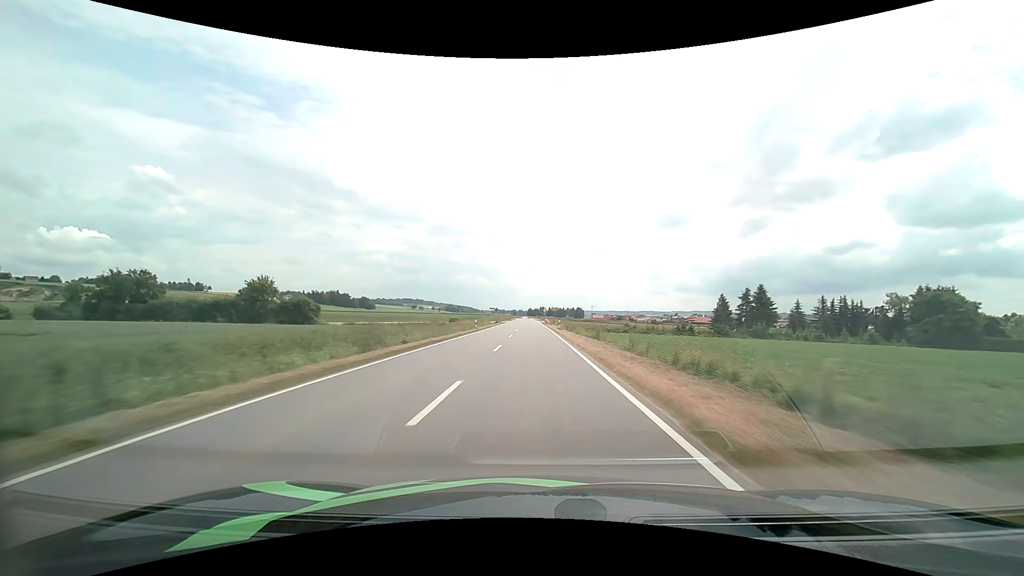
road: tertiary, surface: asphalt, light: Day
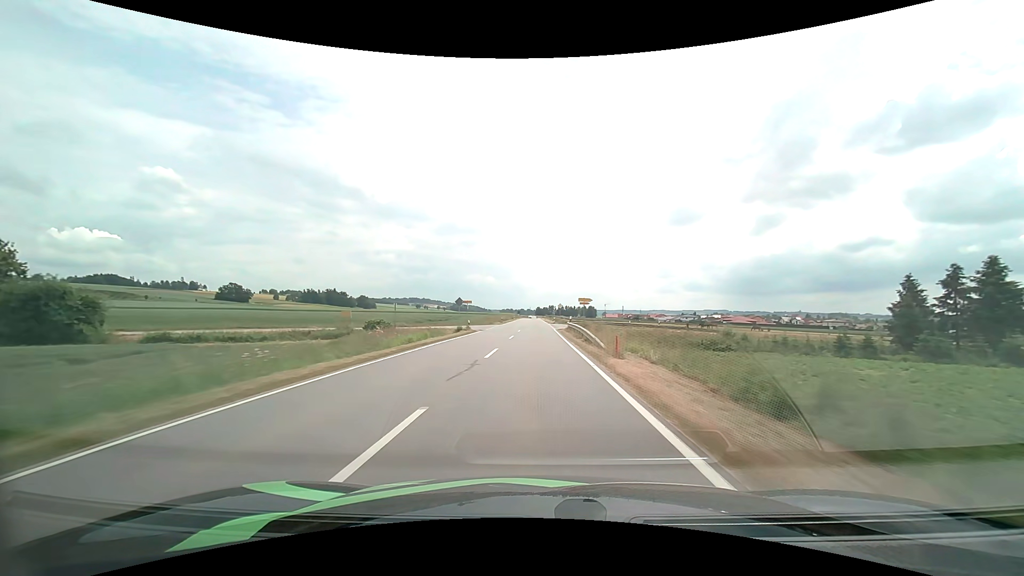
(-0.4, +53.0) m; -1°
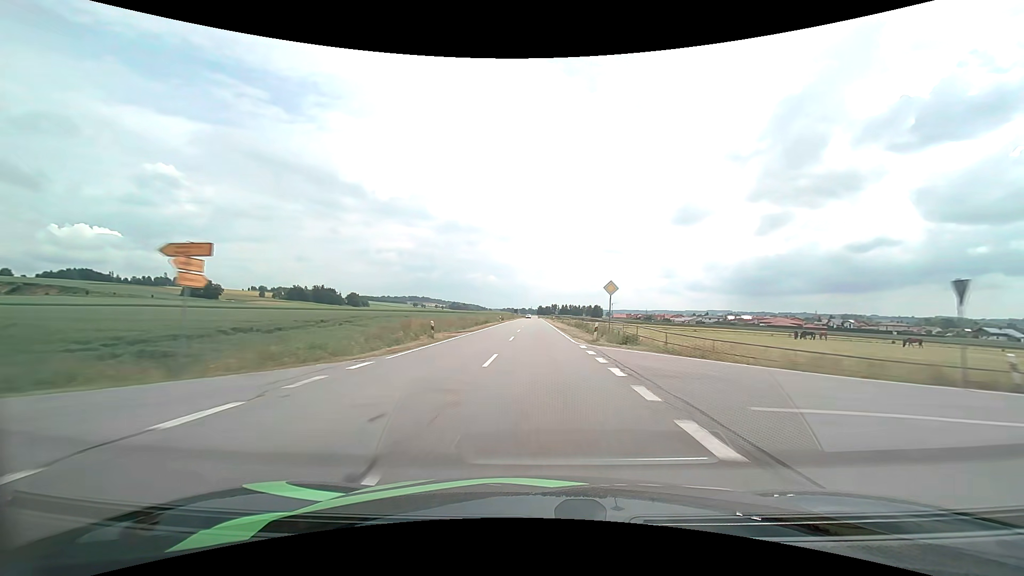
(-0.3, +52.8) m; 0°
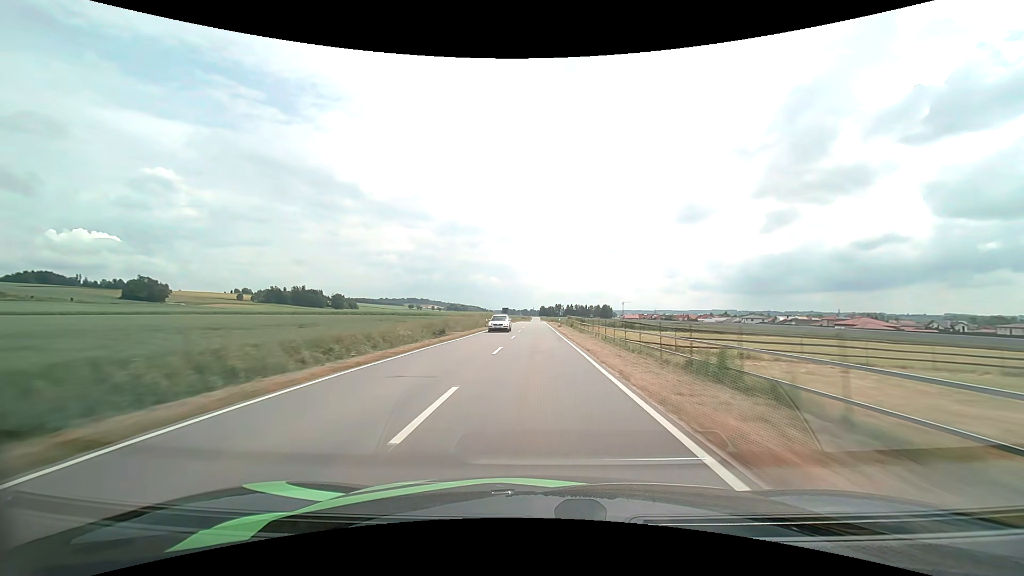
(-0.2, +69.7) m; 0°
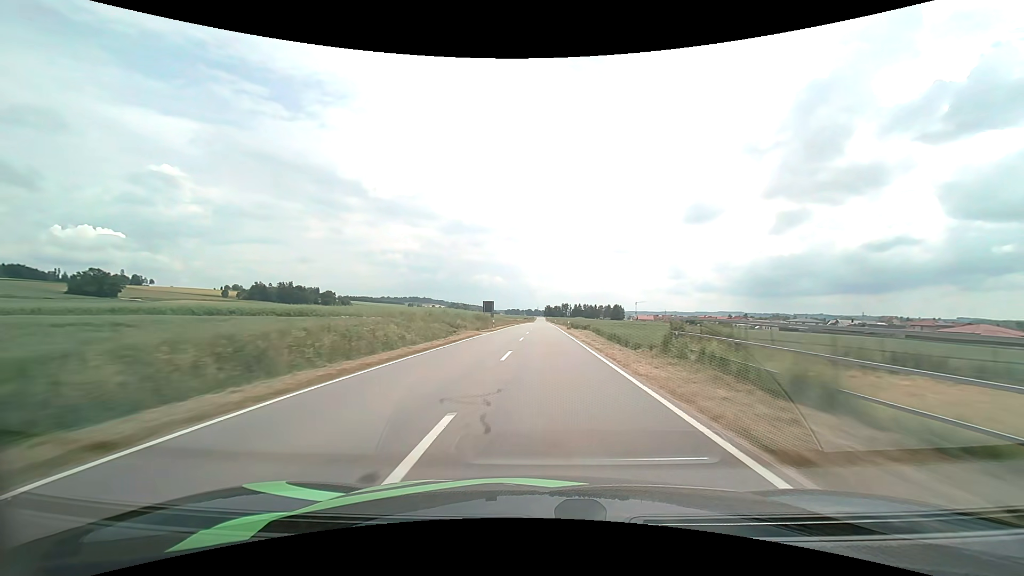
(-0.5, +51.8) m; -1°
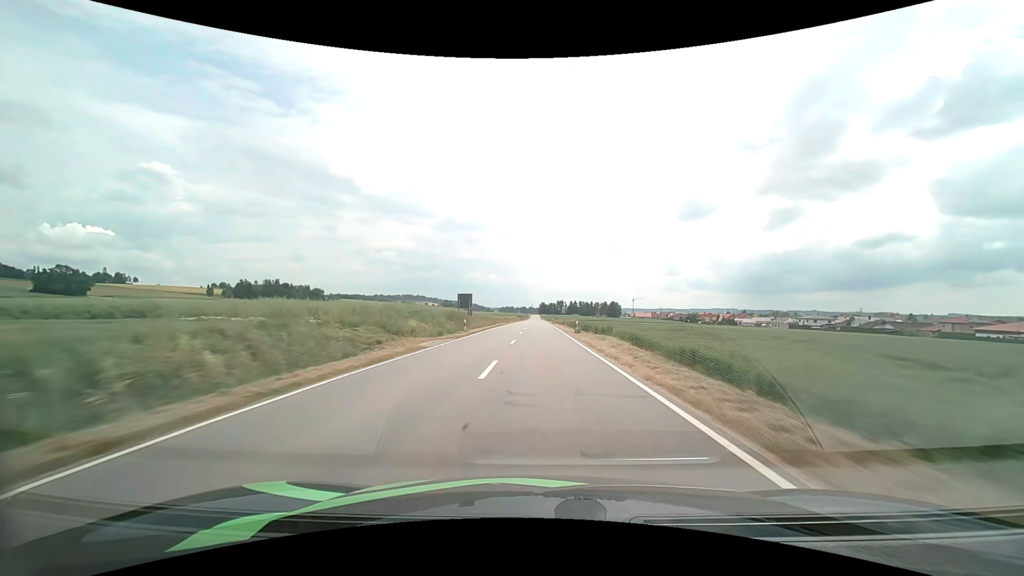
(+0.1, +17.3) m; +1°
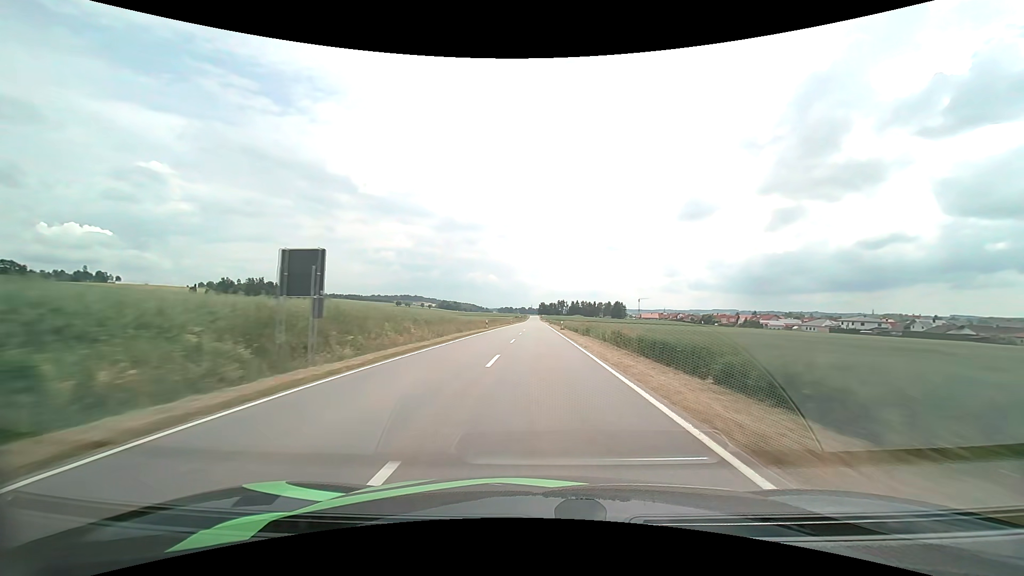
(+0.1, +34.6) m; 0°
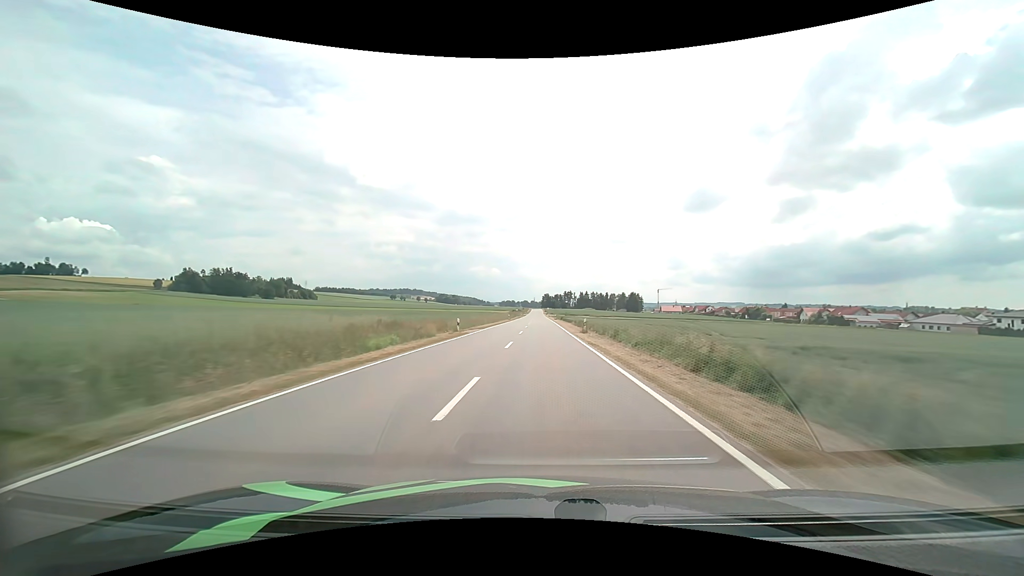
(-0.3, +68.7) m; 0°
(0, +10) (0, +20) (0, +30) (0, +40) (0, +50) (0, +60) (0, +70) (0, +80) (0, +90) (+1, +100) m
